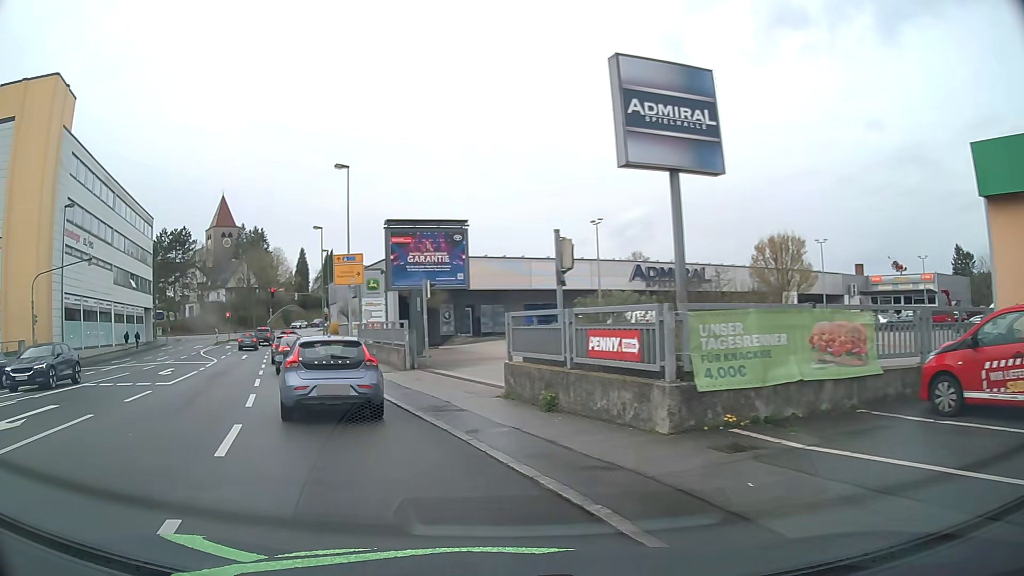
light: Day
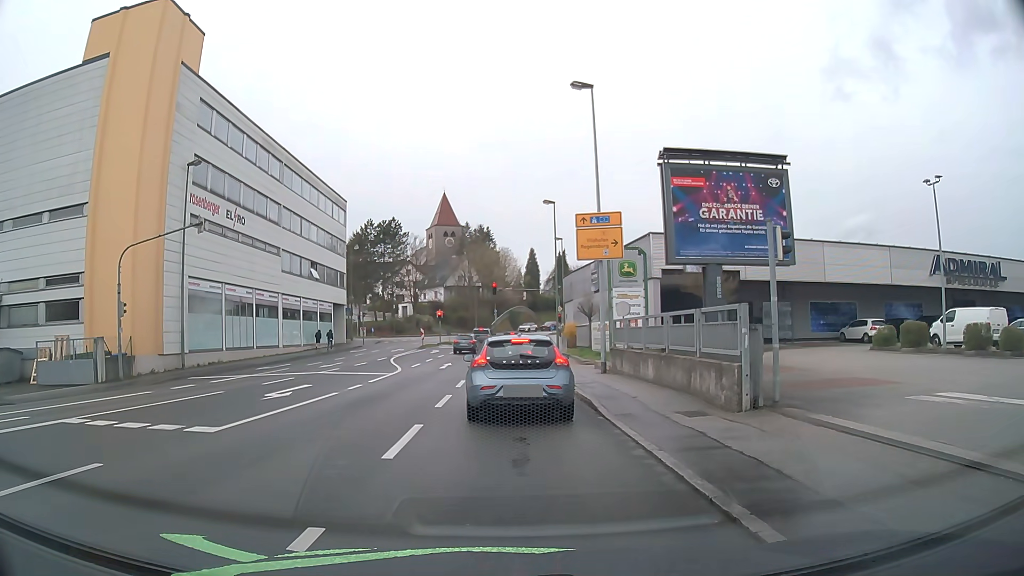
(-2.8, +12.0) m; -20°
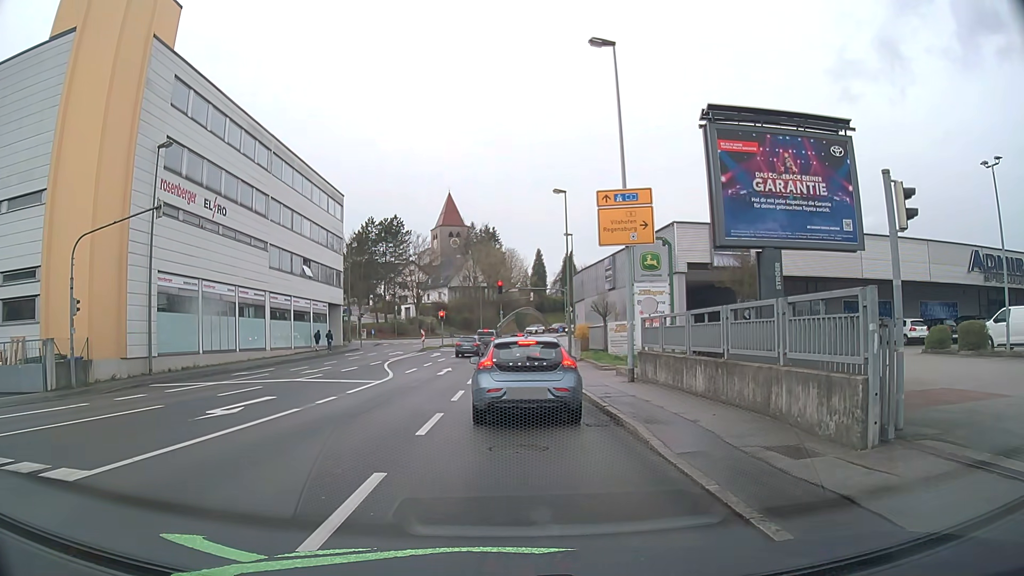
(0.0, +3.9) m; 0°
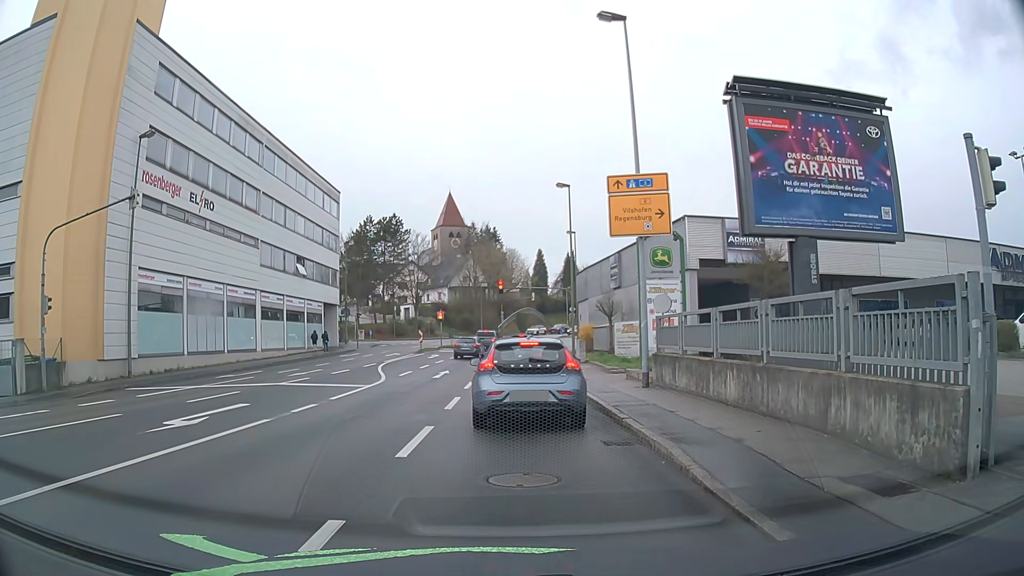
(0.0, +1.9) m; +1°
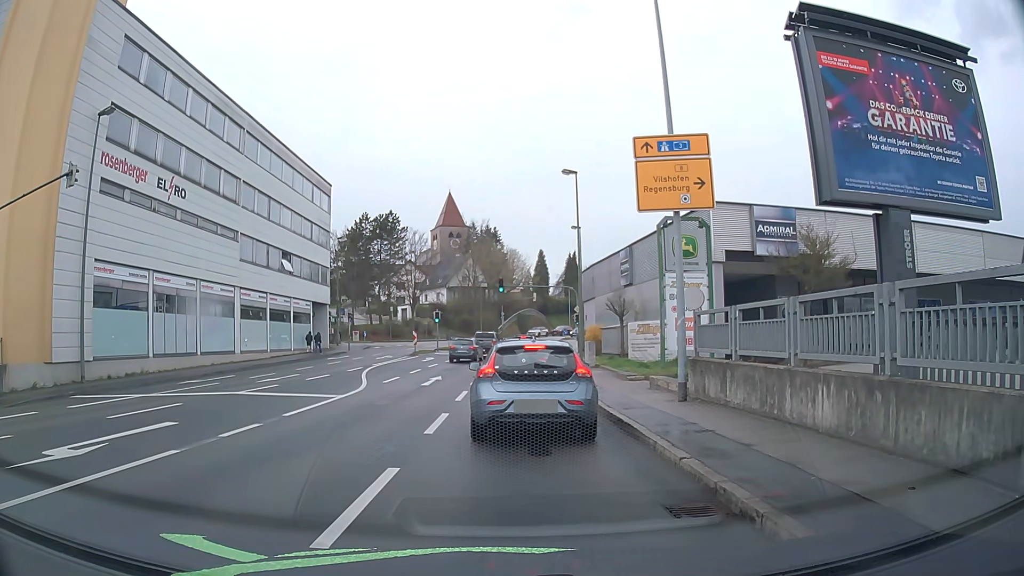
(0.0, +3.6) m; -1°
